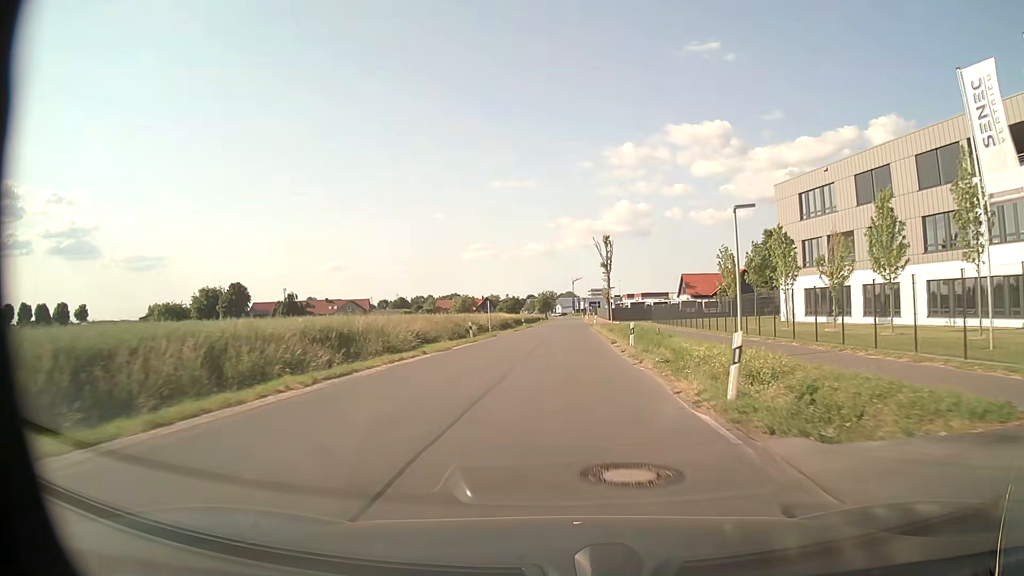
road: unclassified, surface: asphalt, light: Day
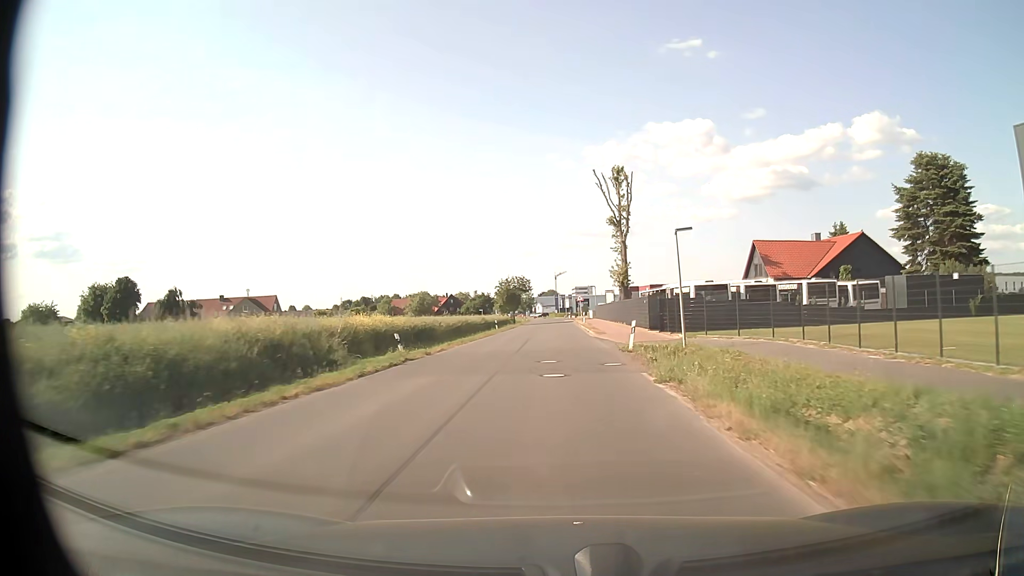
(+1.3, +55.1) m; +2°
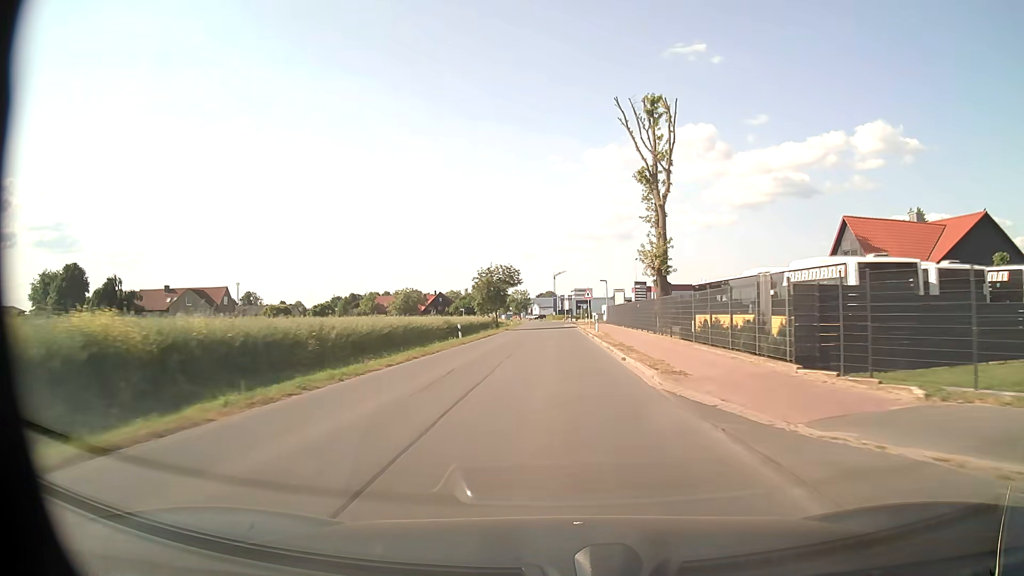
(0.0, +22.2) m; 0°
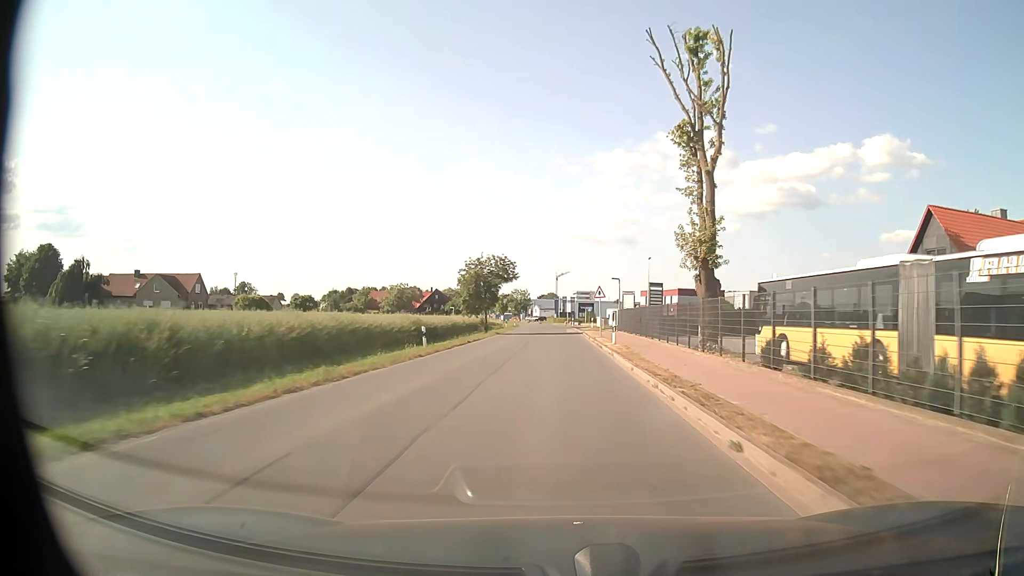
(0.0, +11.0) m; 0°
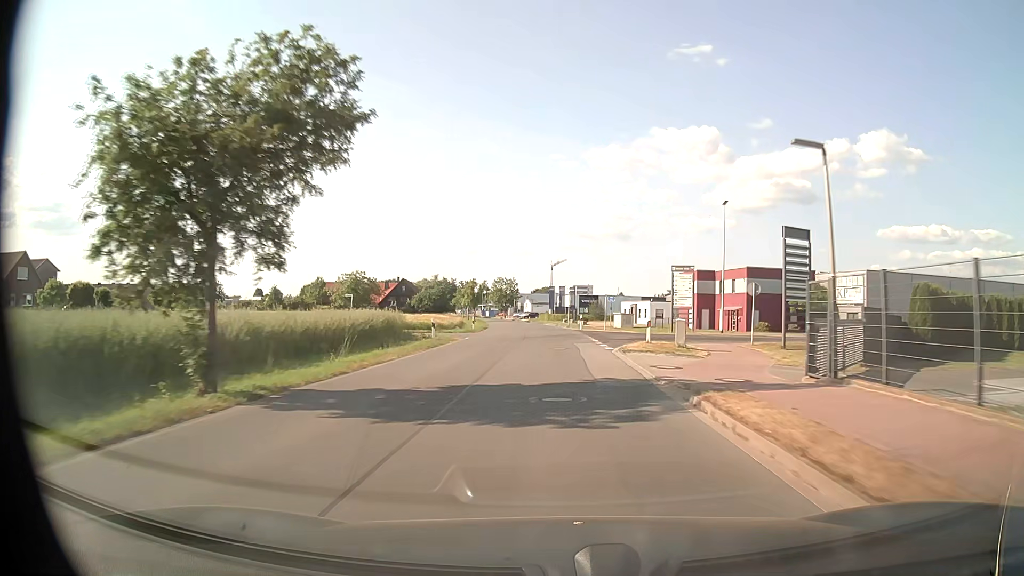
(+0.4, +43.4) m; +1°
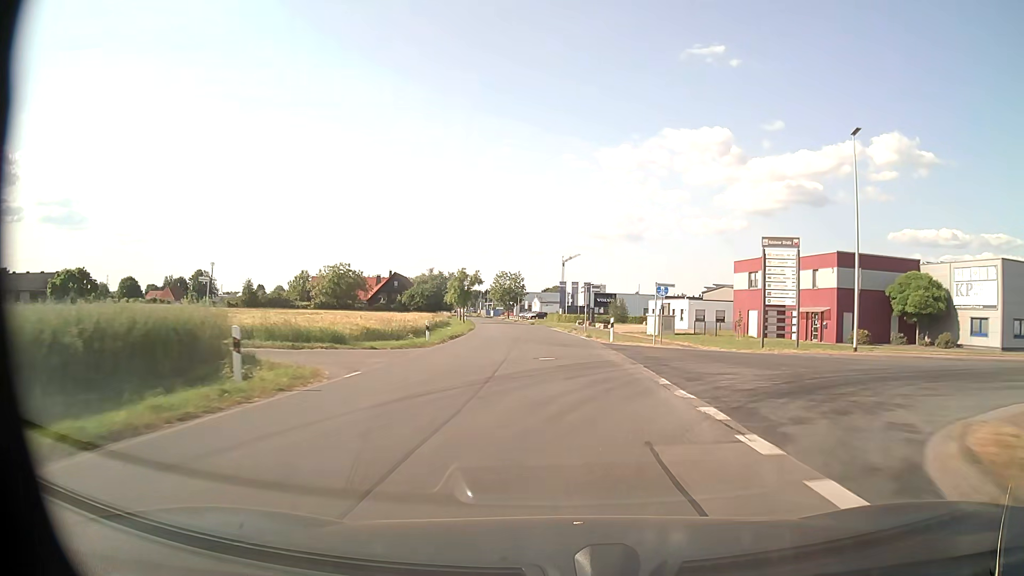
(-0.1, +21.3) m; -1°
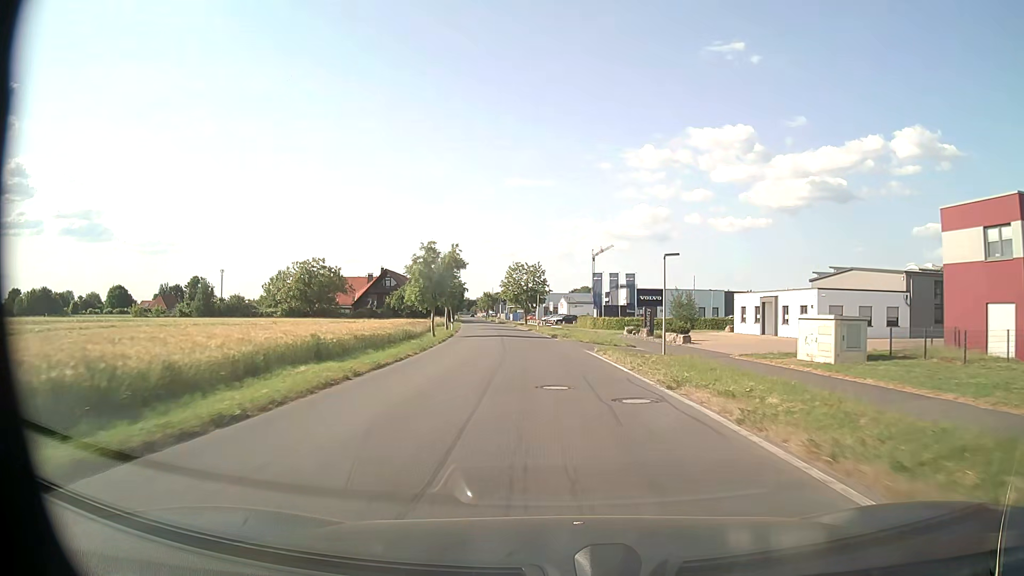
(-0.6, +32.2) m; -2°
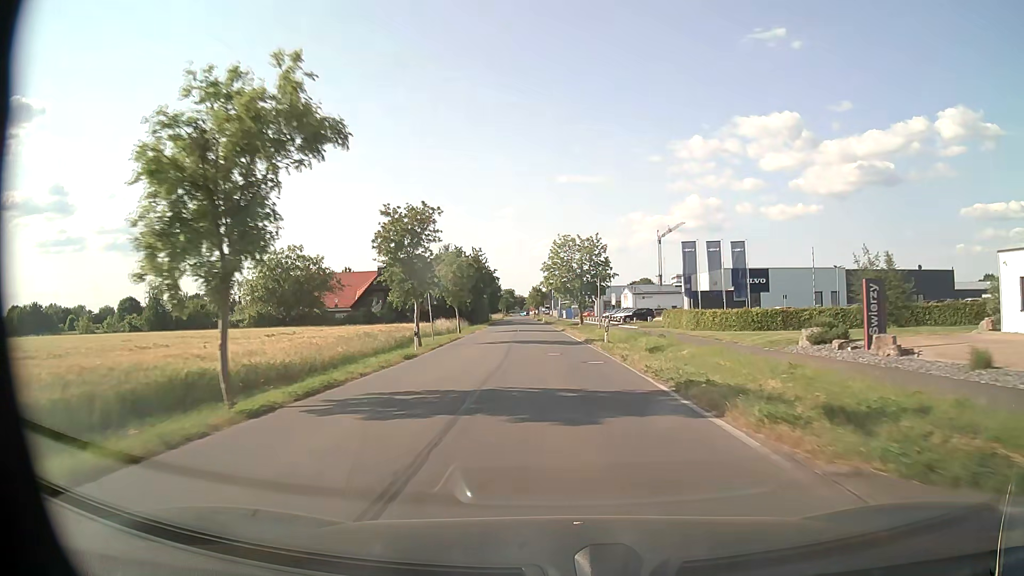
(-1.2, +32.4) m; -5°
(0, +10) (0, +20) (-1, +30) (-1, +40) (-2, +50) (-2, +60) (-3, +70) (-3, +80) (-4, +90) (-4, +100) m
